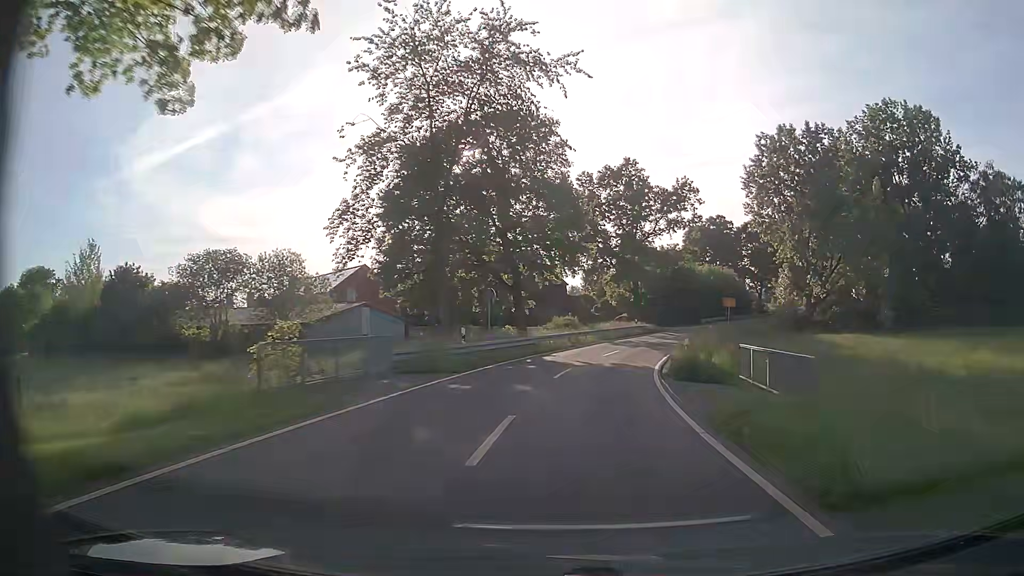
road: tertiary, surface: asphalt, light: Day
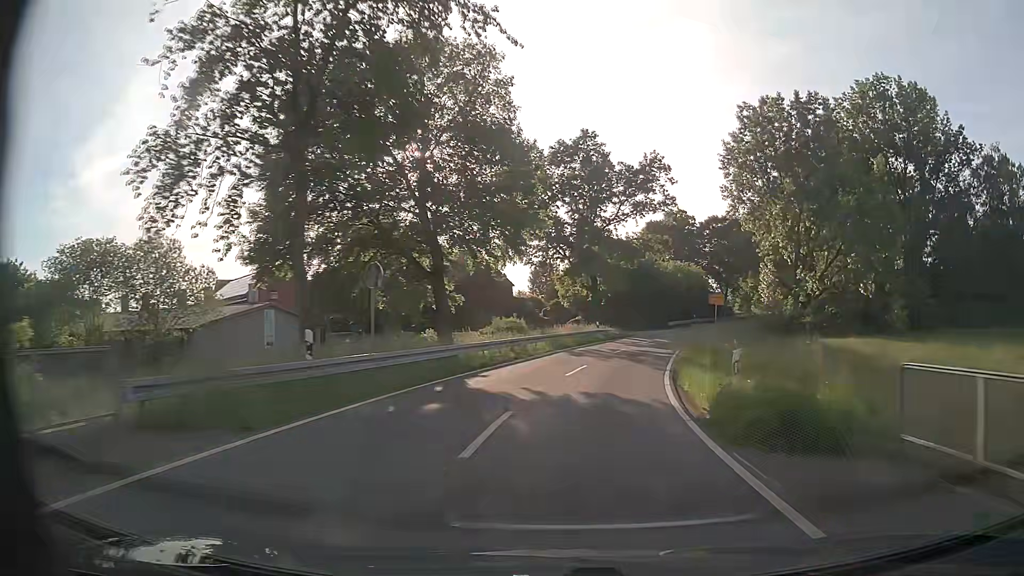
(+0.4, +11.4) m; +4°
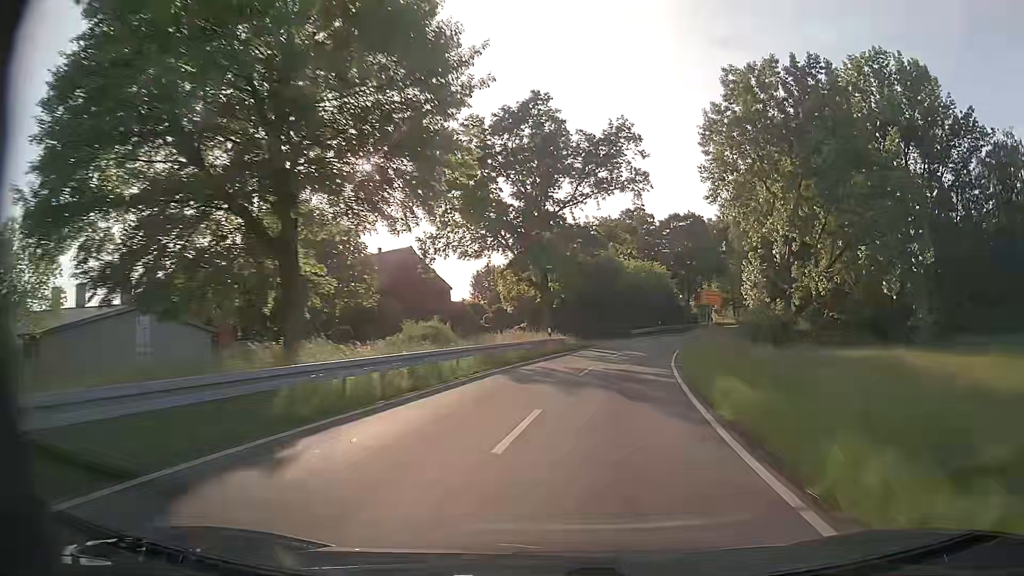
(+0.4, +11.4) m; +4°
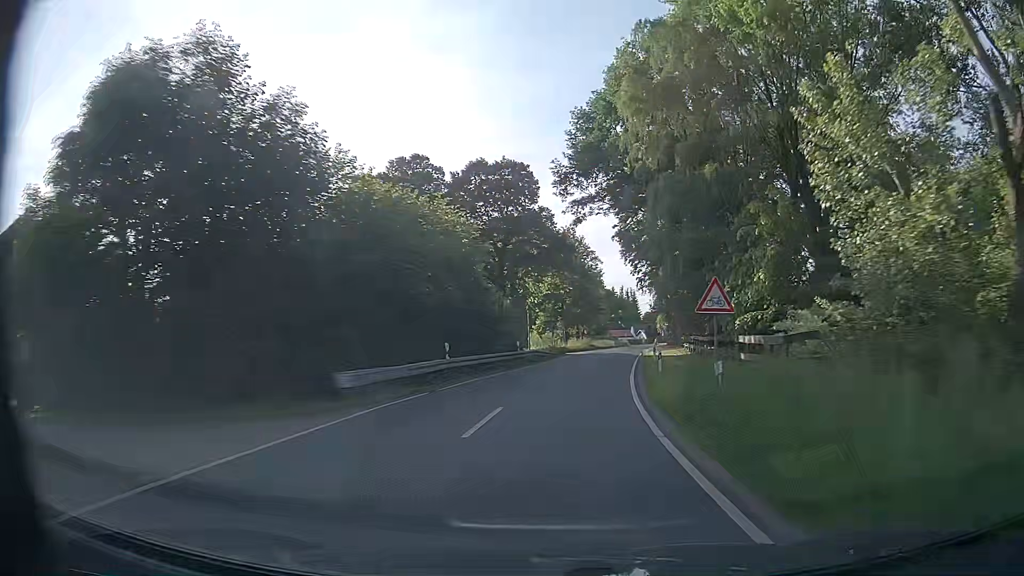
(+7.4, +44.5) m; +18°
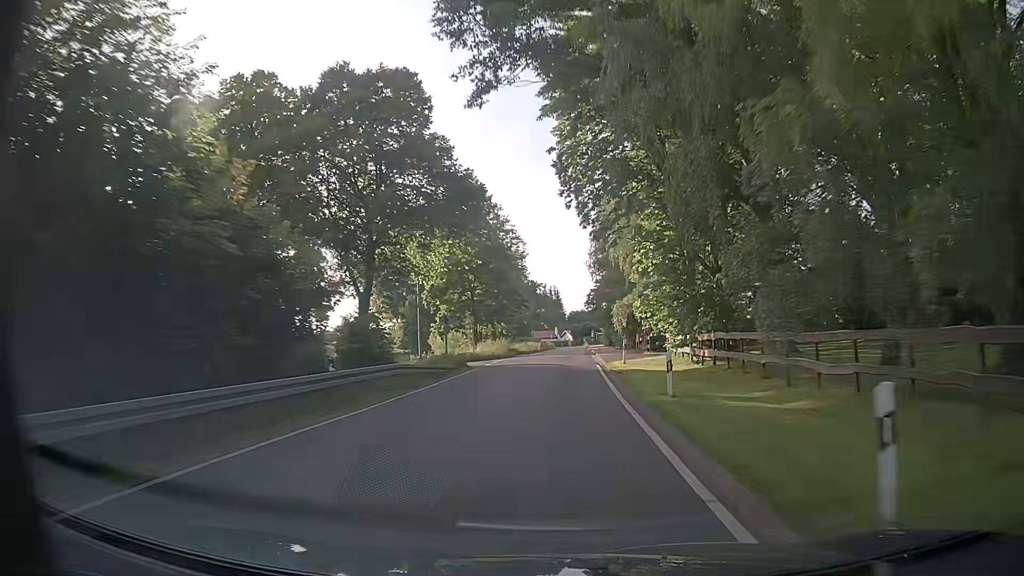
(+1.4, +22.6) m; +7°
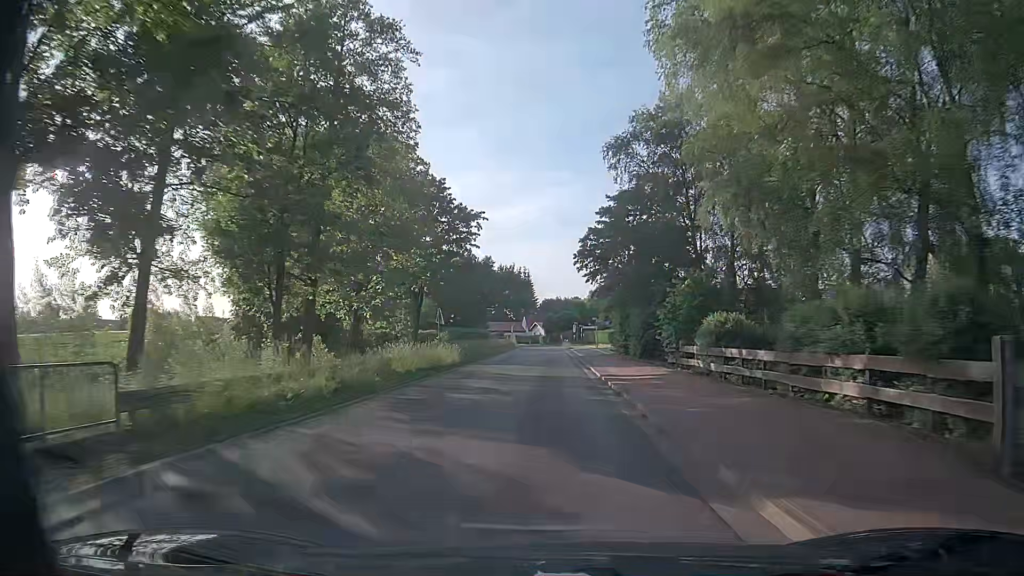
(+2.1, +56.5) m; +3°
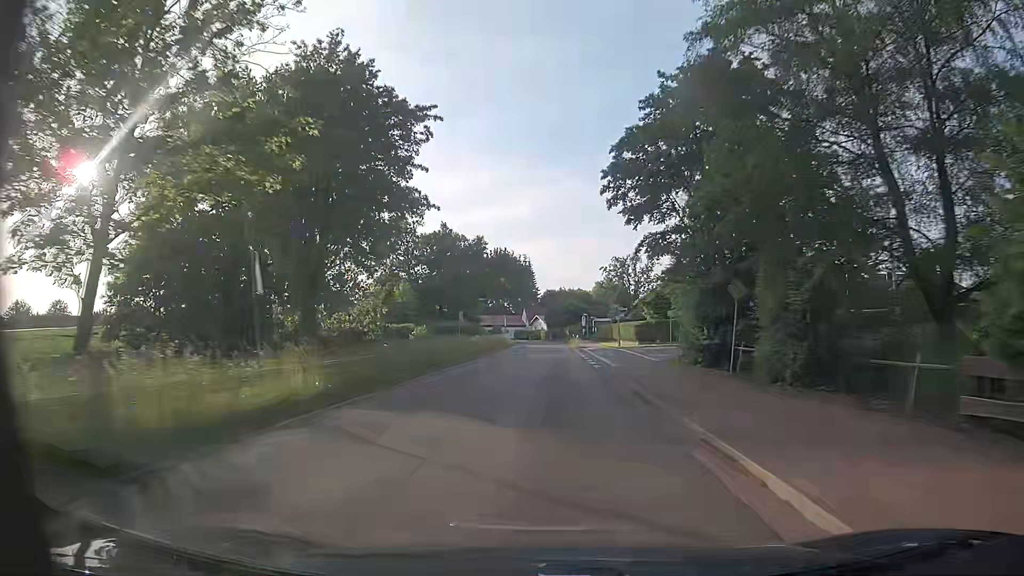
(-0.1, +21.9) m; -1°
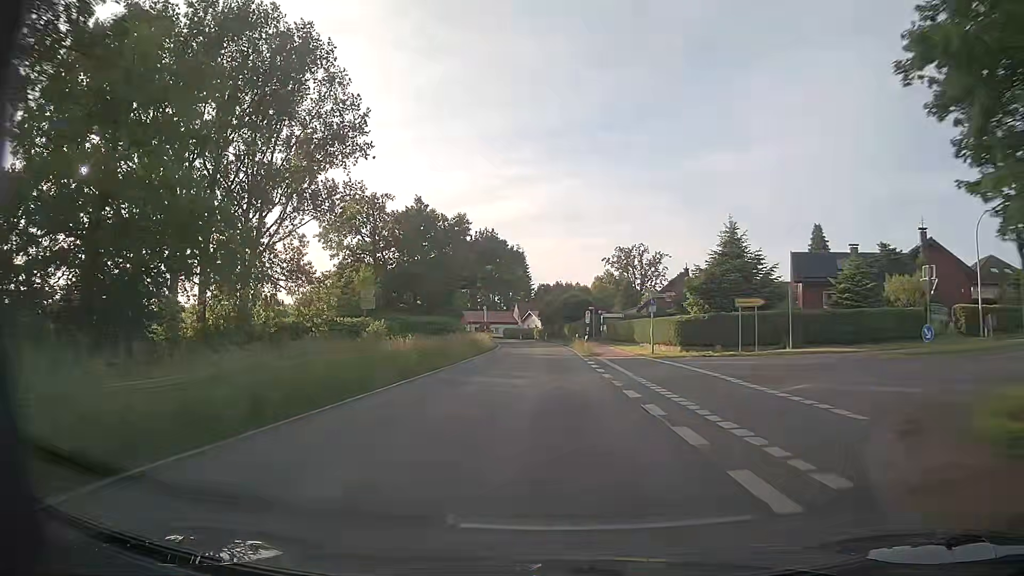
(+0.2, +20.1) m; +1°
(0, +10) (0, +20) (0, +30) (0, +40) (0, +50) (0, +60) (-1, +70) (-1, +80) (-3, +90) (-4, +100) m
